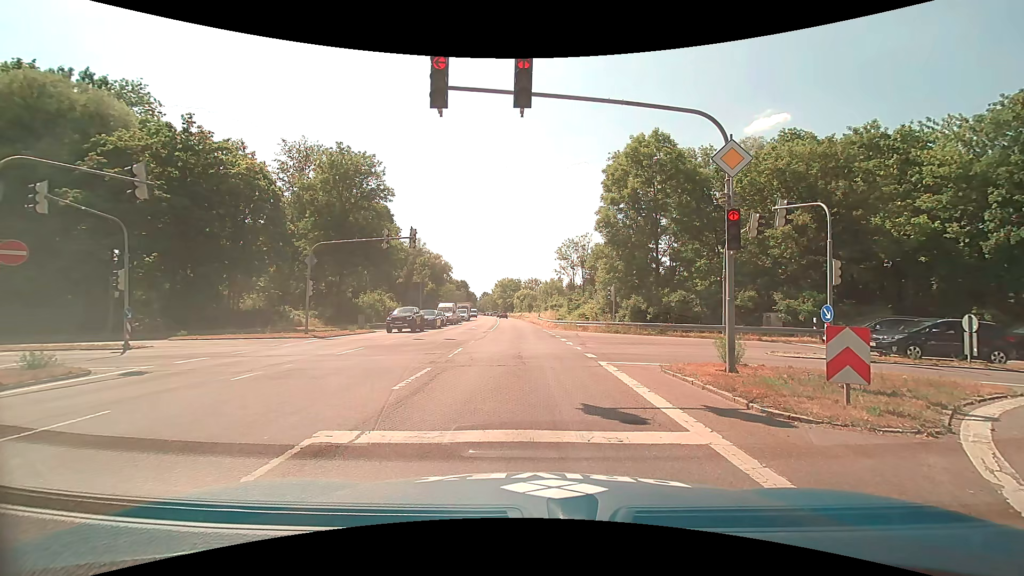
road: trunk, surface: asphalt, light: Day
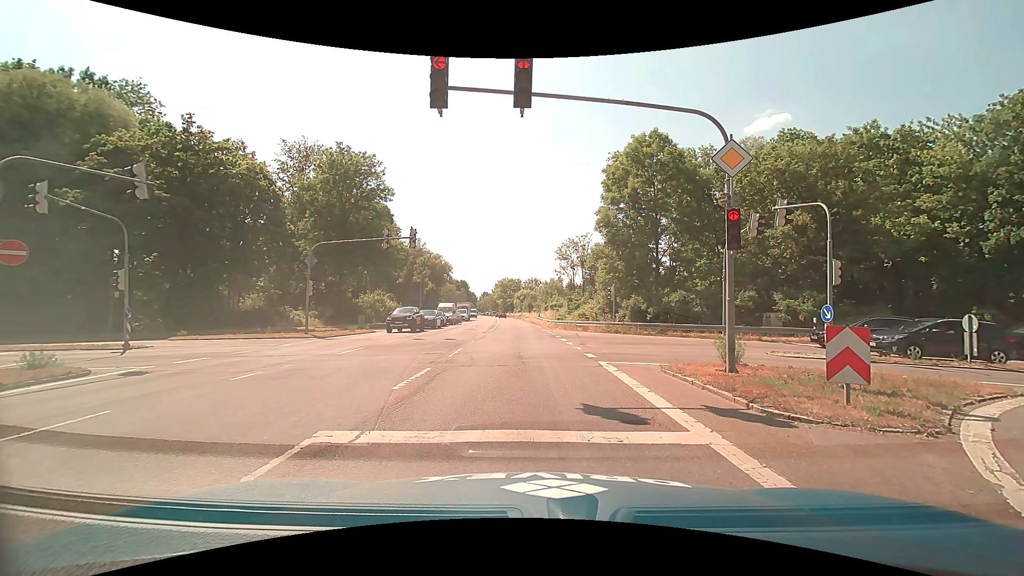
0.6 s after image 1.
(0.0, 0.0) m; 0°
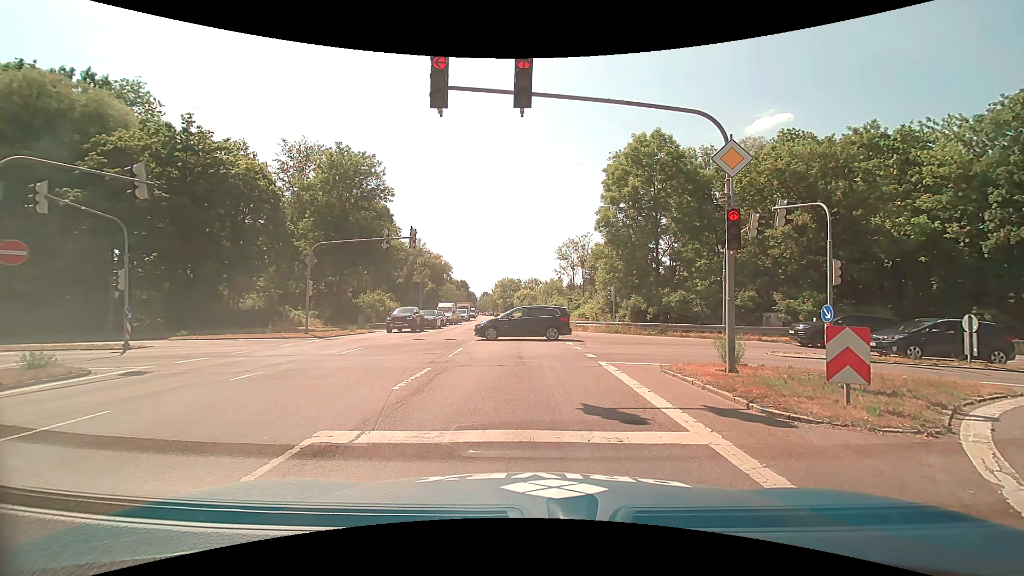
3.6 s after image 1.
(0.0, 0.0) m; 0°
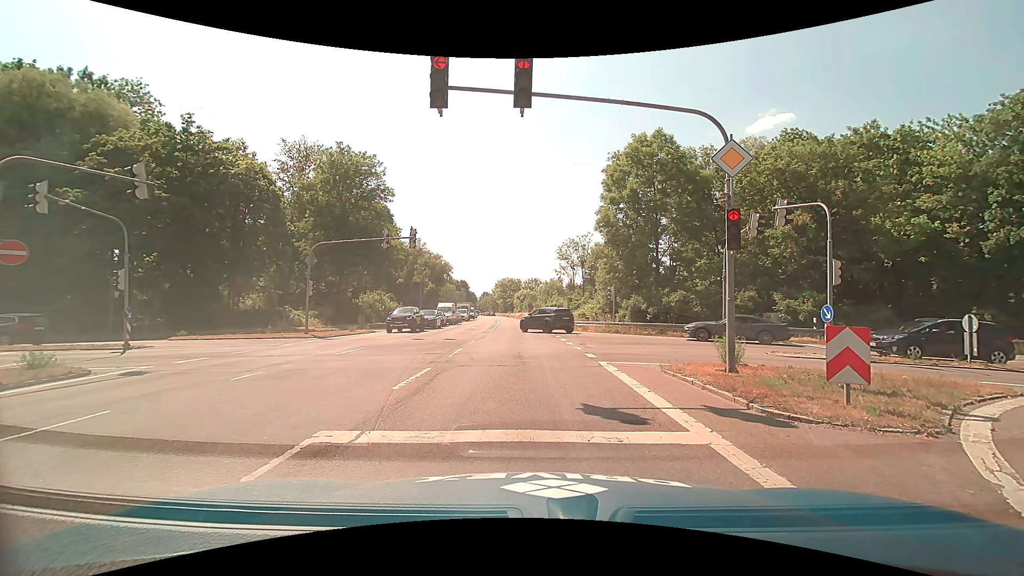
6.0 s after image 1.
(0.0, 0.0) m; 0°
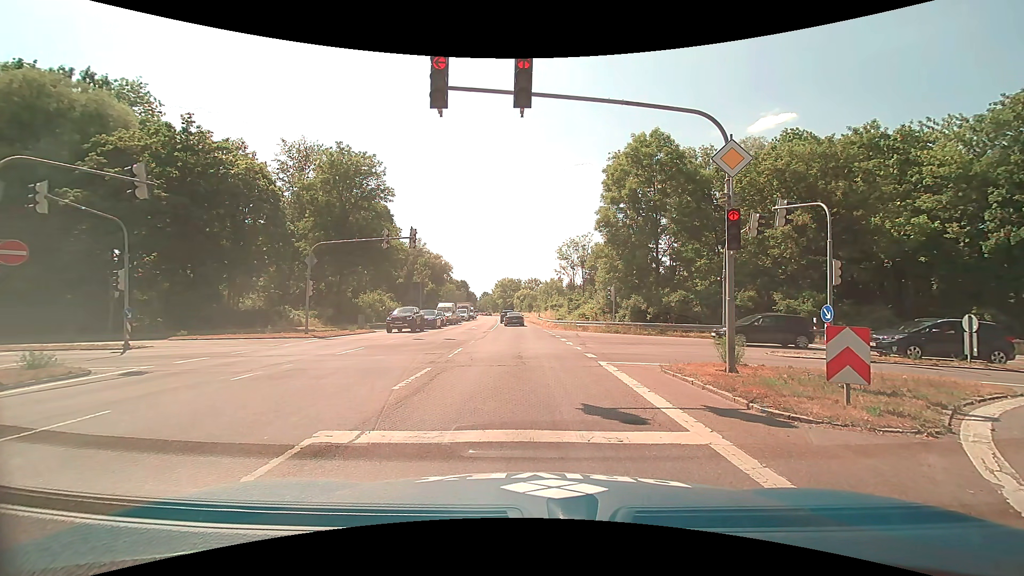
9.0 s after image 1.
(0.0, 0.0) m; 0°
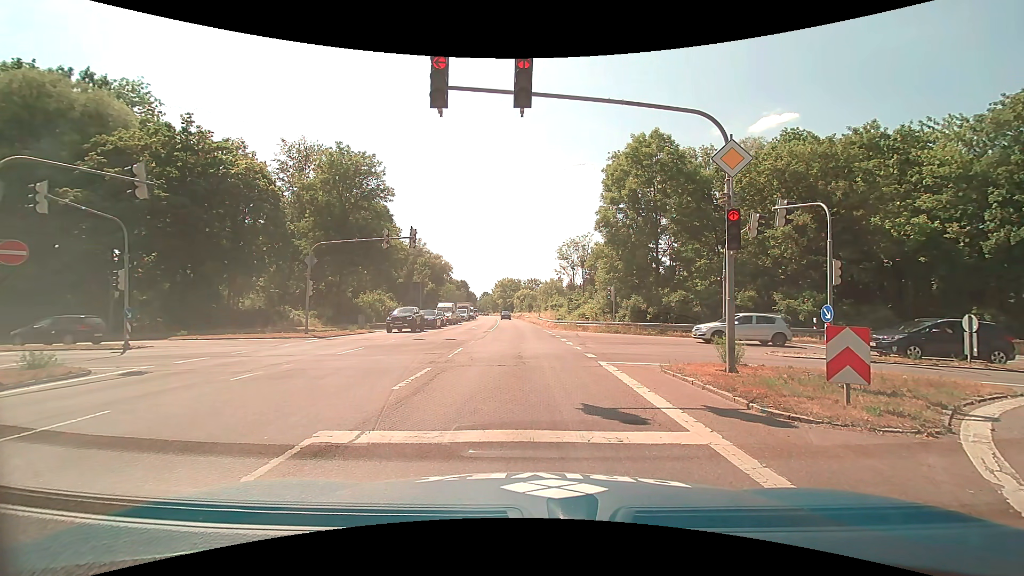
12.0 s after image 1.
(0.0, 0.0) m; 0°
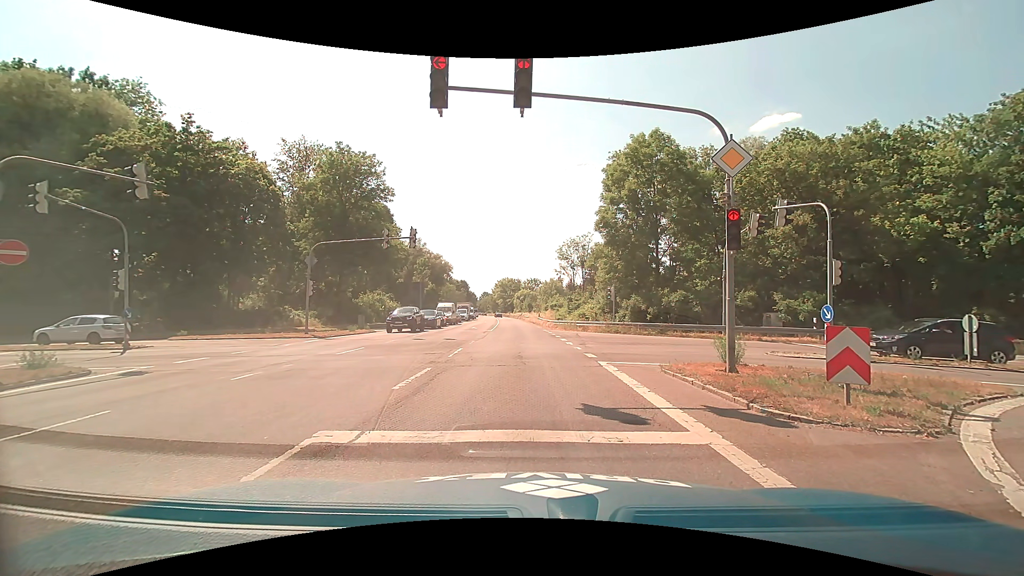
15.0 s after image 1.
(0.0, 0.0) m; 0°
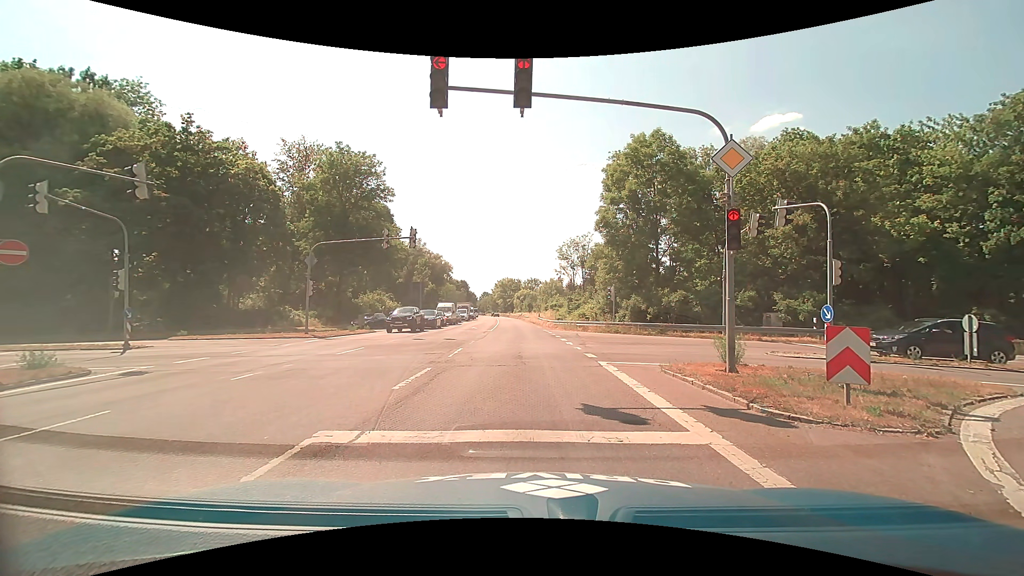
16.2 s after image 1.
(0.0, 0.0) m; 0°
(0, +10) (-1, +20) (-1, +30) (-2, +40) (-2, +50) (-3, +60) (-3, +70) (-4, +80) (-5, +90) (-5, +100) m
